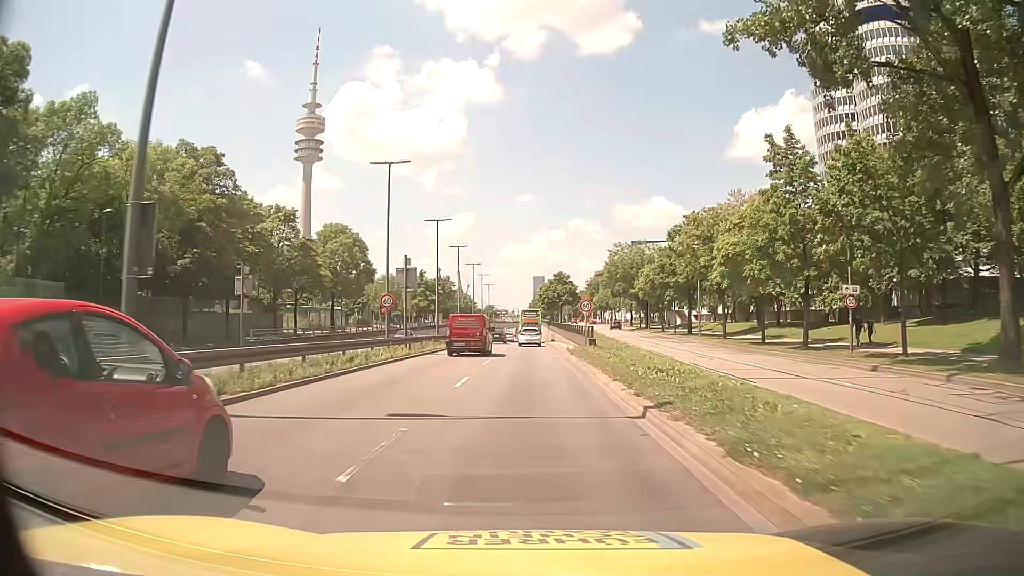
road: trunk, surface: asphalt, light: Day
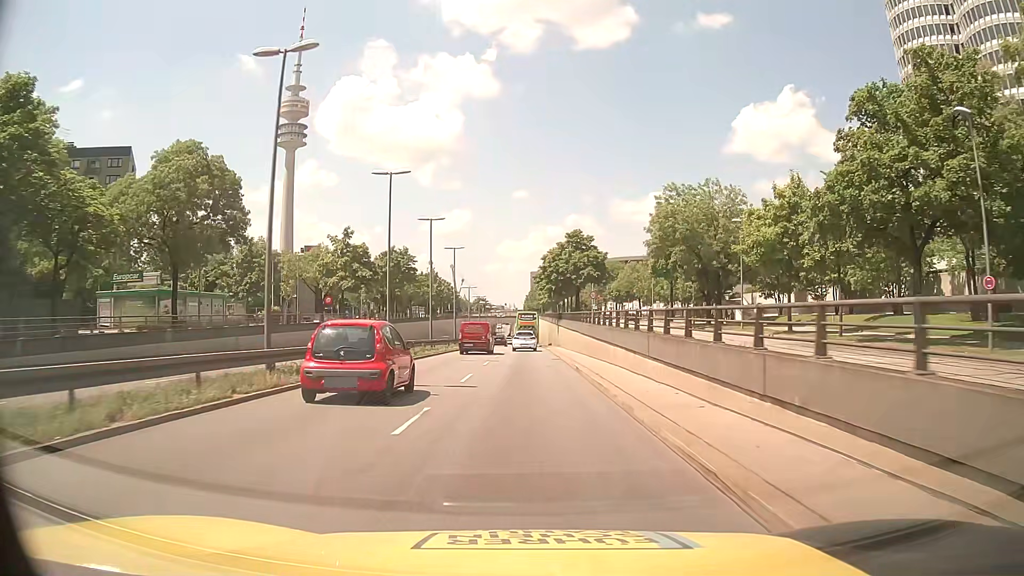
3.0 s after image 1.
(+0.1, +42.1) m; 0°
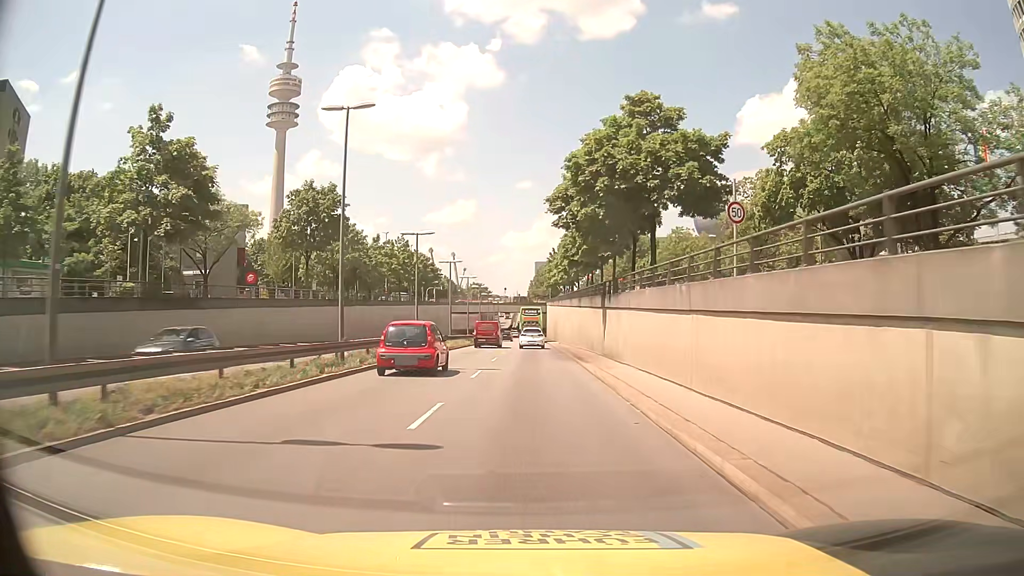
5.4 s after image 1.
(0.0, +35.6) m; 0°
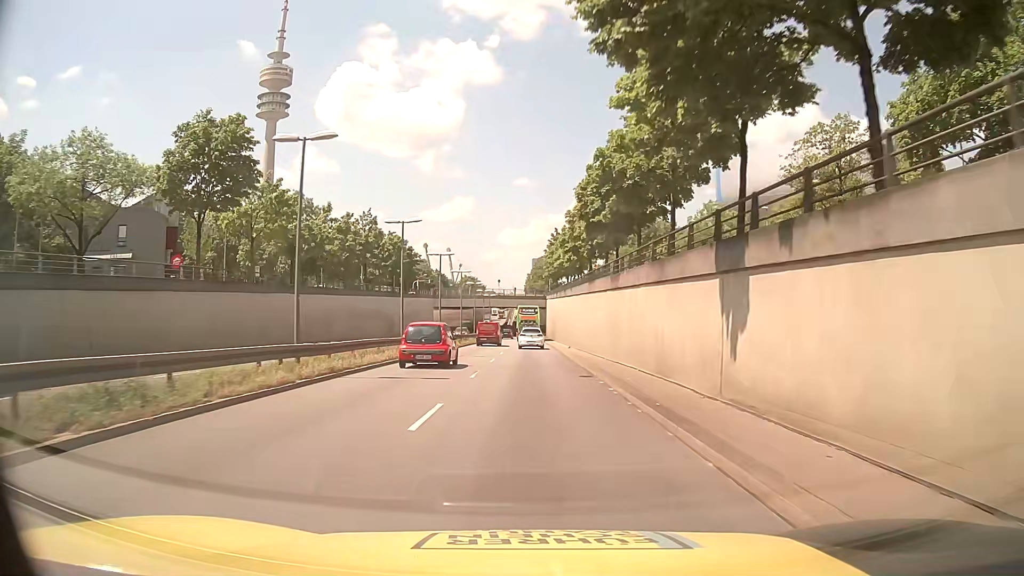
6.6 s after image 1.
(0.0, +18.2) m; 0°
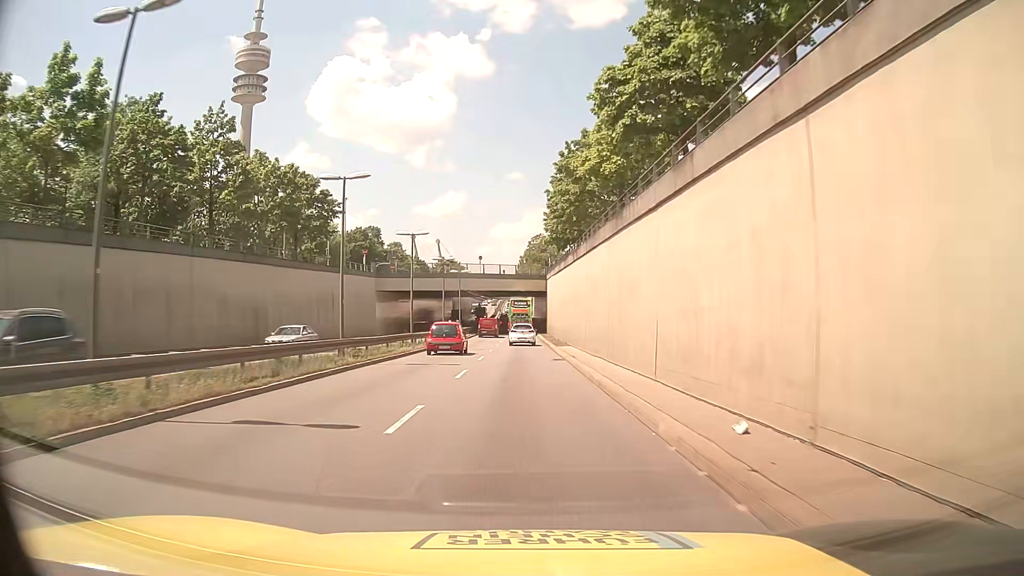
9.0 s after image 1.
(+0.2, +36.5) m; 0°
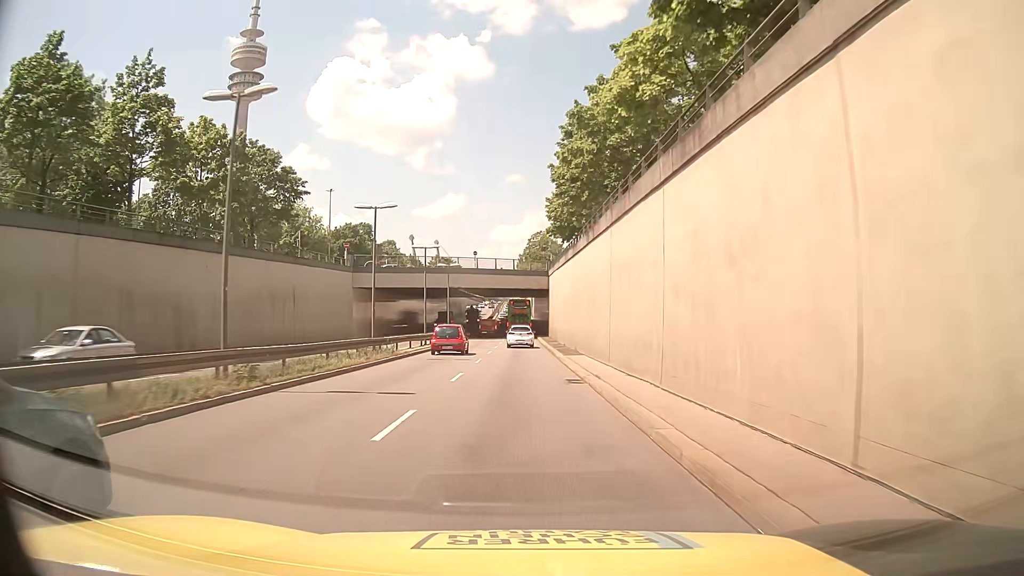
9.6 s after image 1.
(0.0, +9.1) m; 0°
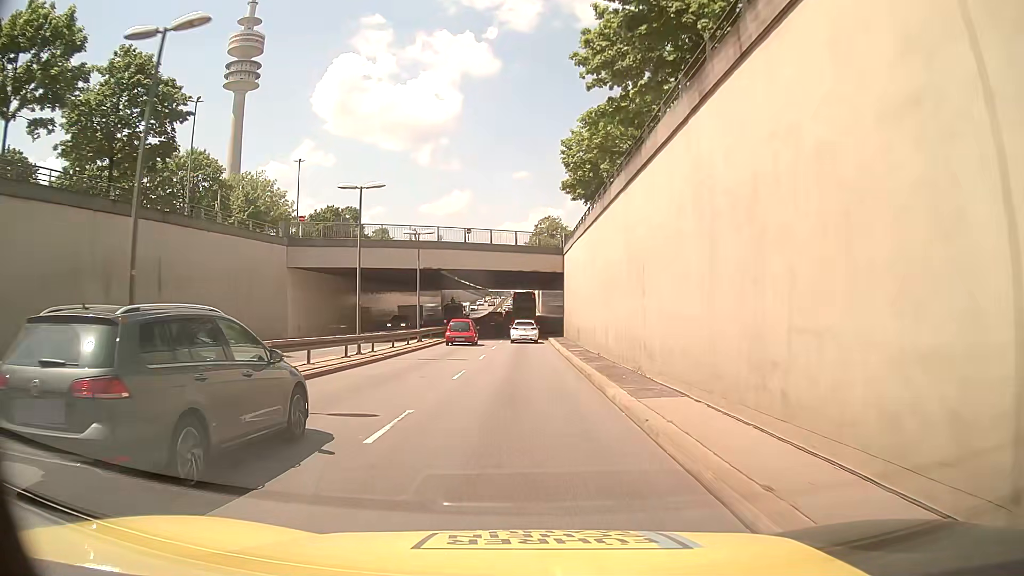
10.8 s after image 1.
(-0.2, +18.2) m; -1°
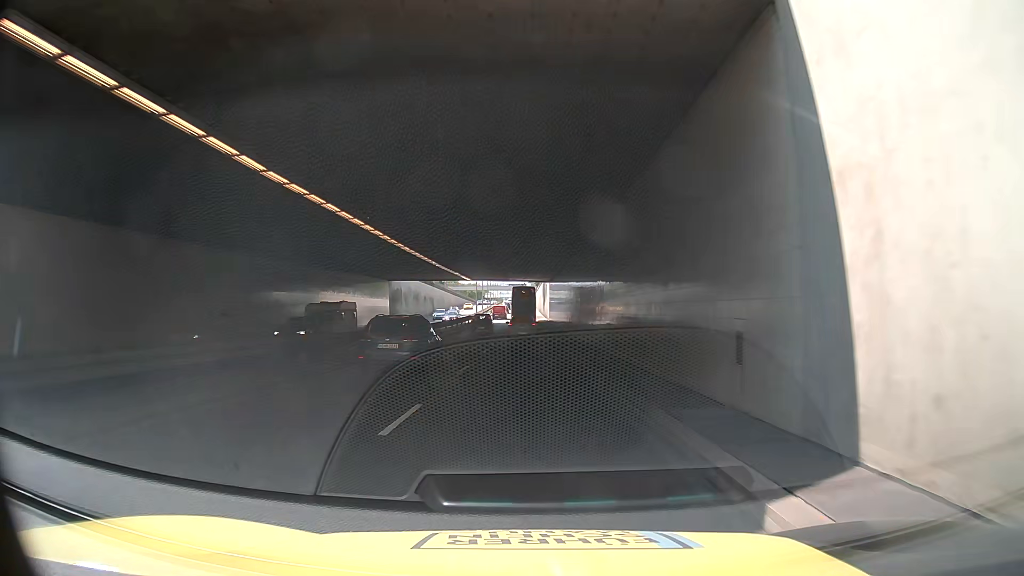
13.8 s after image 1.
(-0.1, +44.3) m; 0°
(0, +10) (0, +20) (+1, +30) (+2, +40) (+3, +50) (+4, +60) (+4, +70) (+5, +80) (+5, +90) (+5, +100) m
